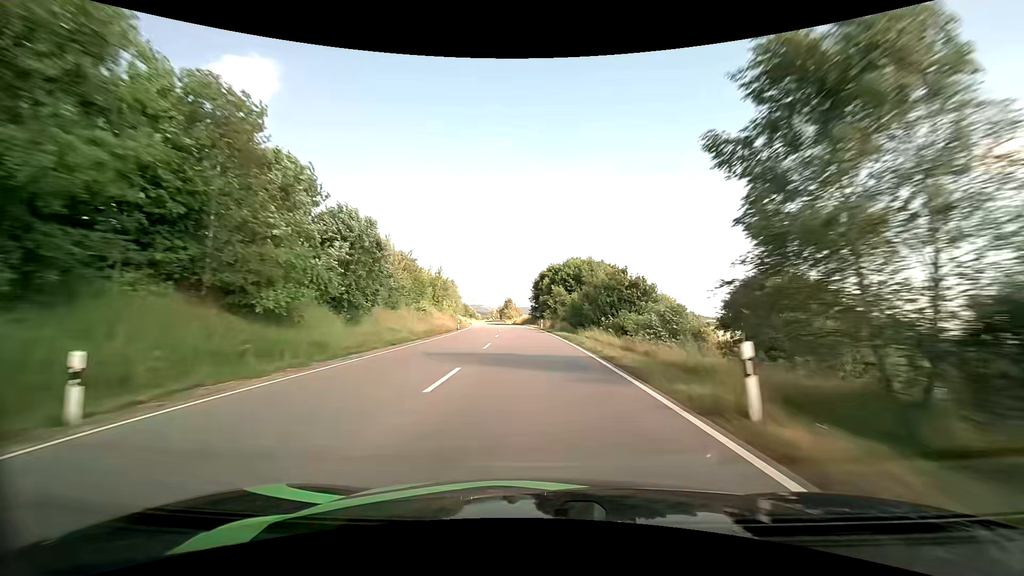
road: primary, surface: asphalt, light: Day
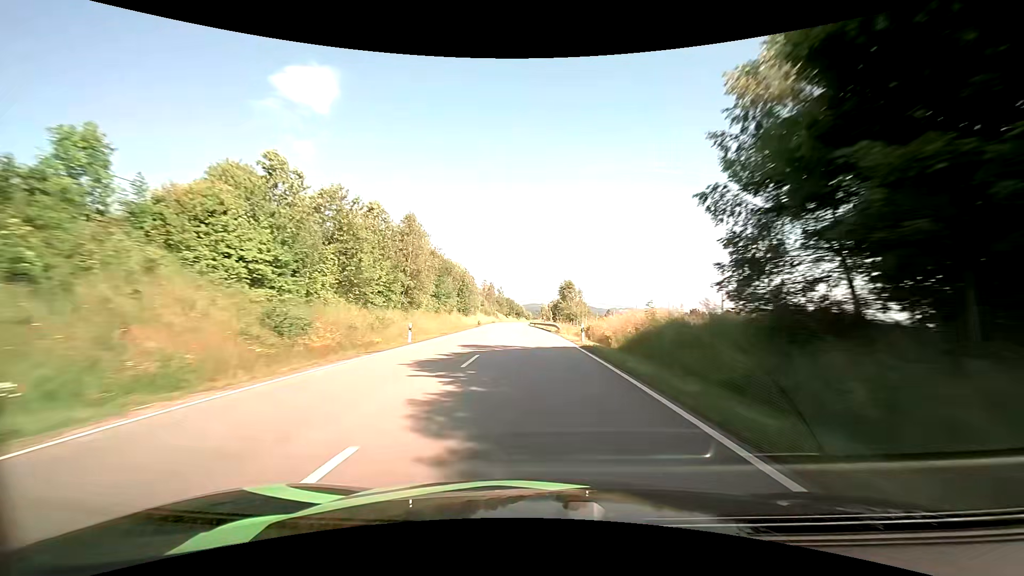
(-4.7, +79.9) m; -7°
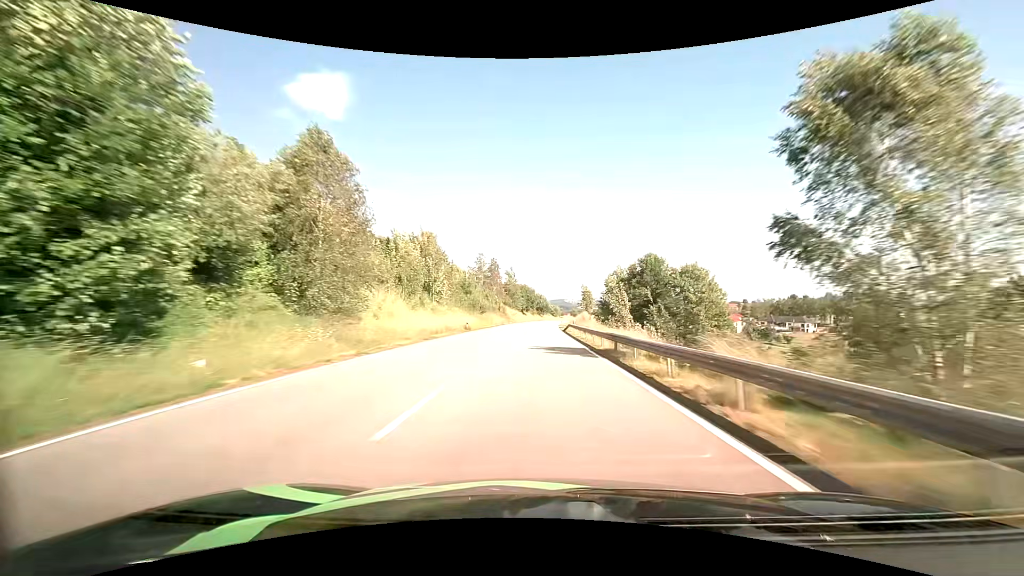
(-2.7, +79.9) m; -3°
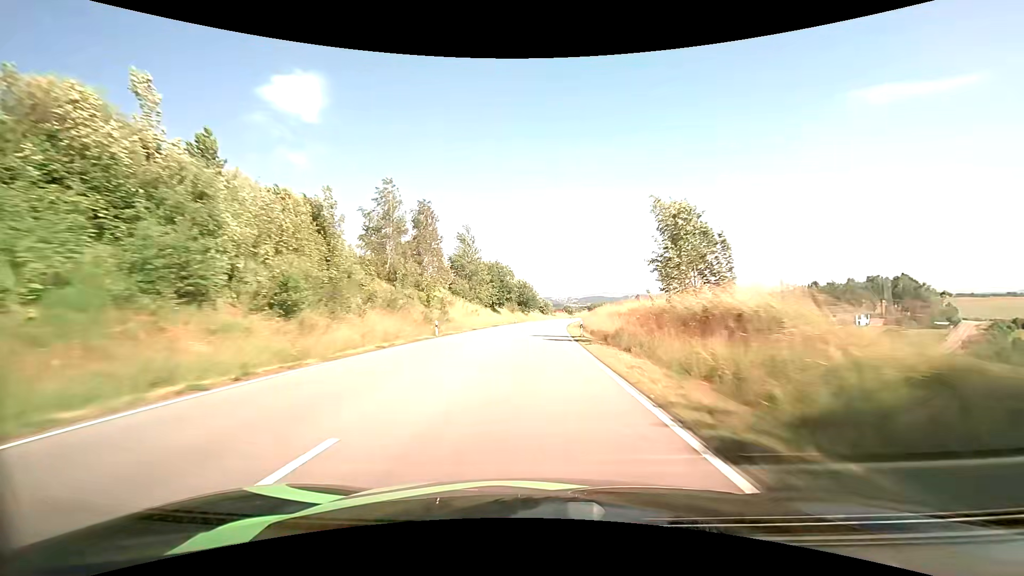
(+0.7, +64.3) m; +1°
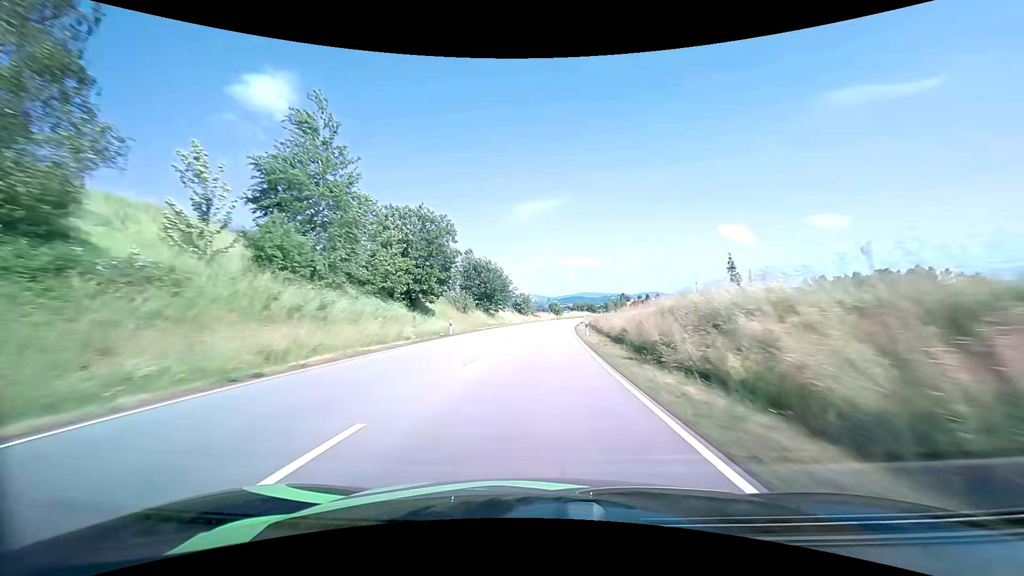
(+0.9, +47.6) m; +2°
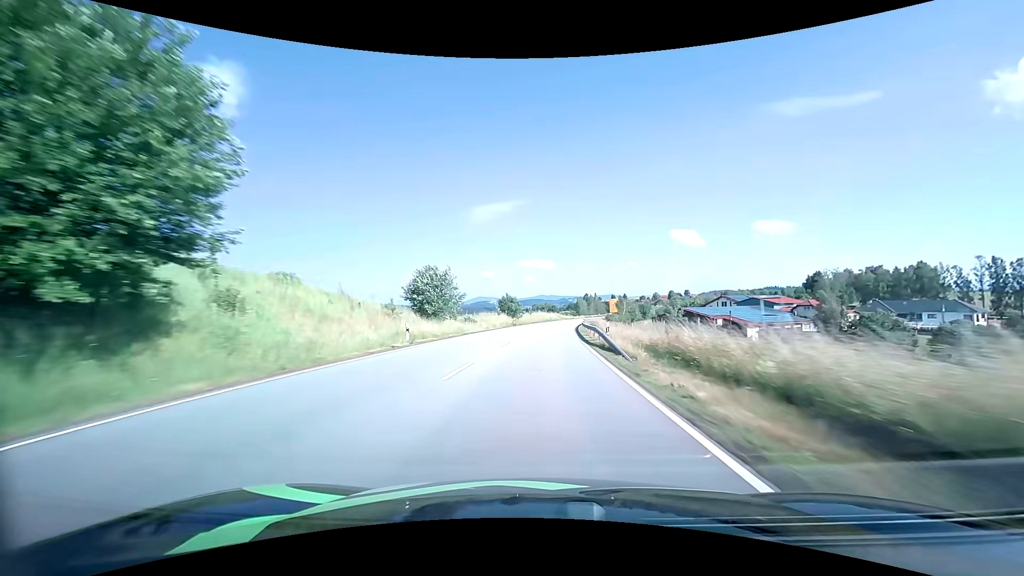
(+2.6, +63.2) m; +5°
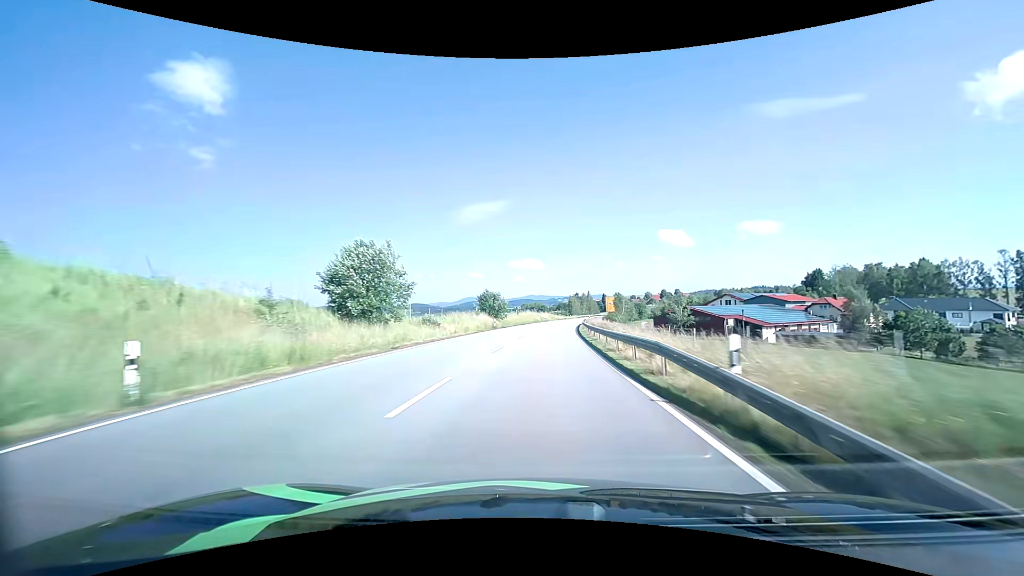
(+0.2, +16.0) m; +1°
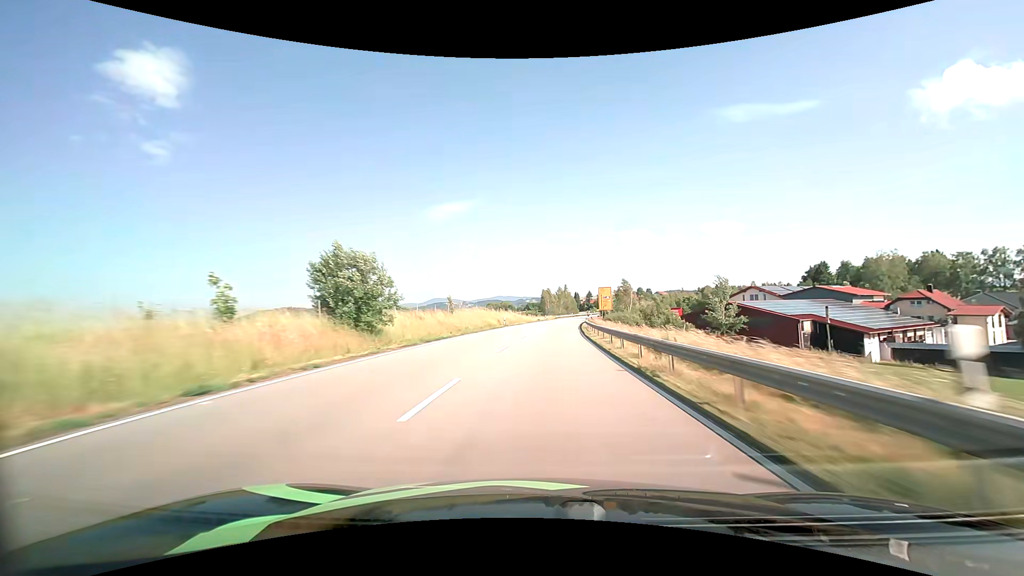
(+1.5, +48.2) m; +4°
(0, +10) (0, +20) (+1, +30) (+1, +40) (+2, +50) (+3, +60) (+4, +70) (+5, +80) (+6, +90) (+7, +100) m
